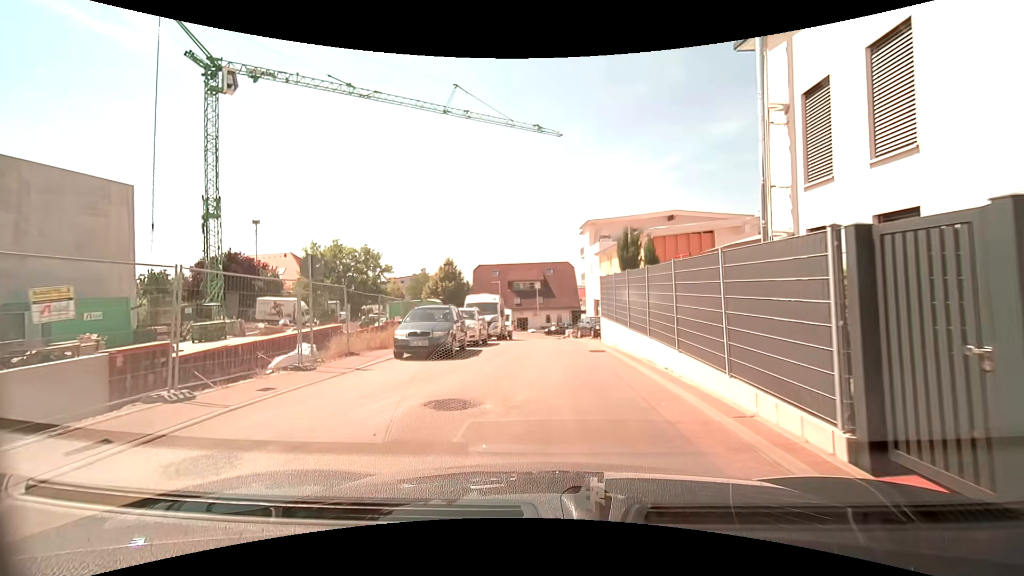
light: Day
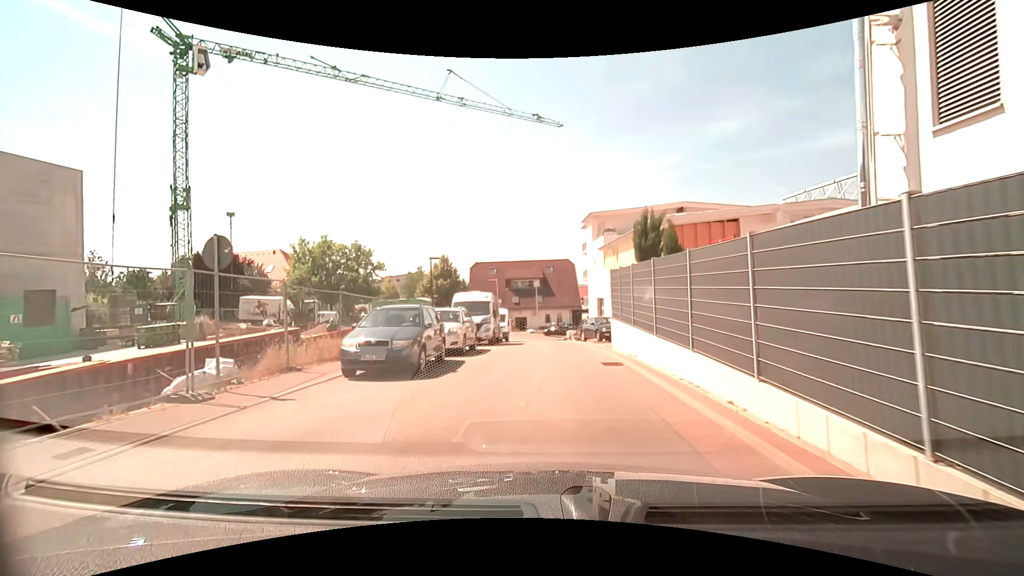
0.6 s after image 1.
(0.0, +3.4) m; -1°
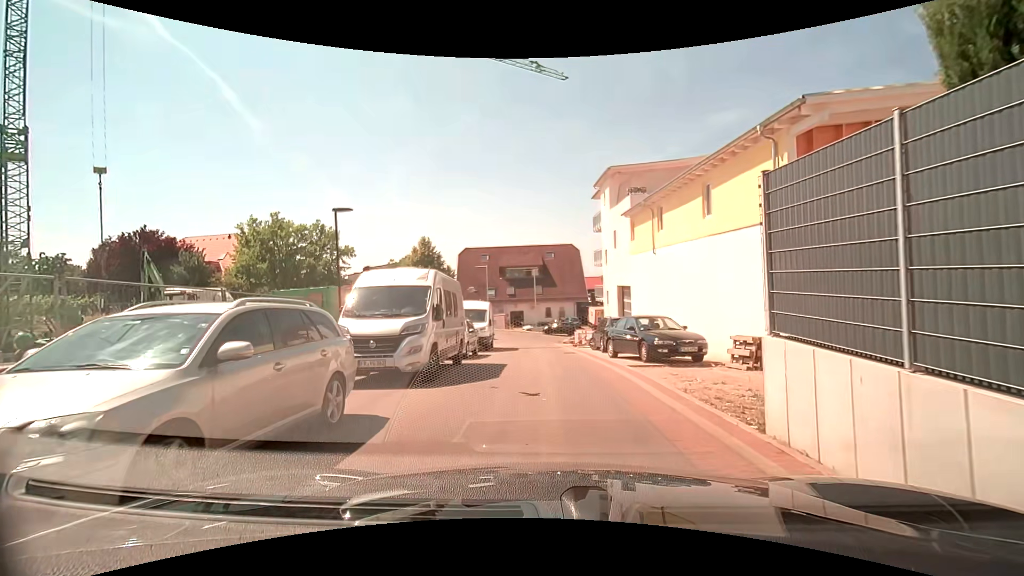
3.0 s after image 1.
(0.0, +11.7) m; 0°
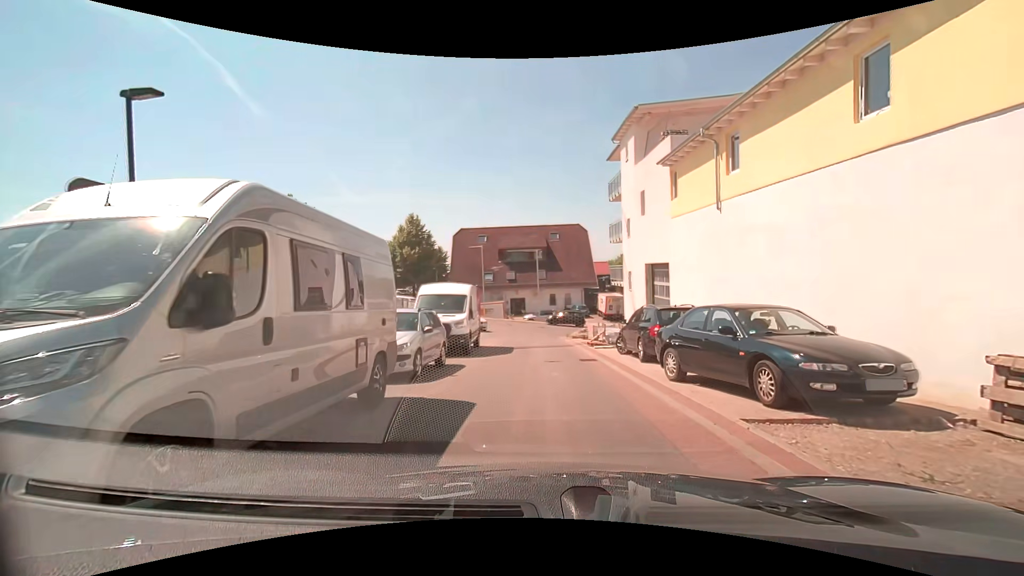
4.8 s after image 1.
(0.0, +7.4) m; 0°
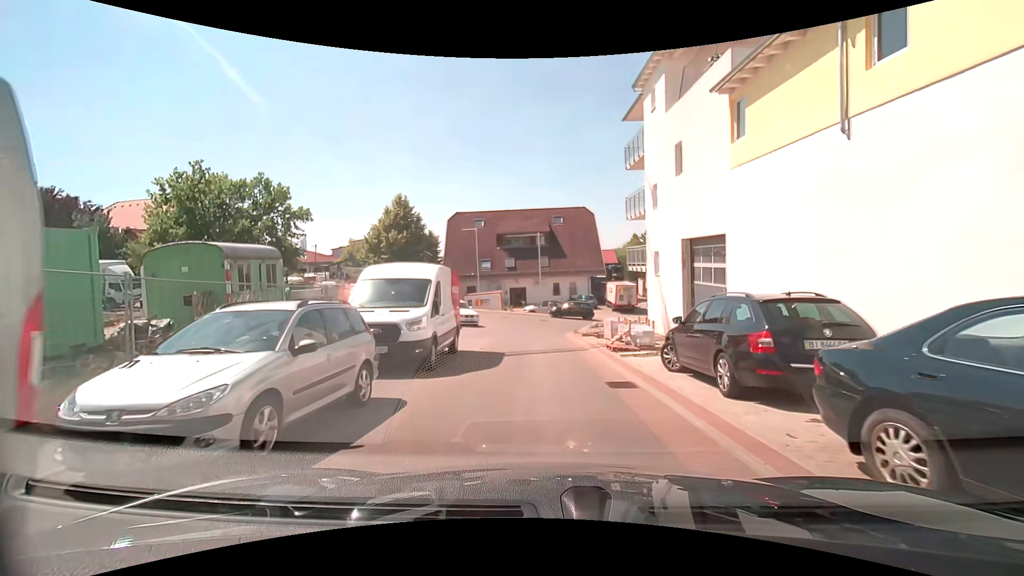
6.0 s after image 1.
(0.0, +5.8) m; -1°
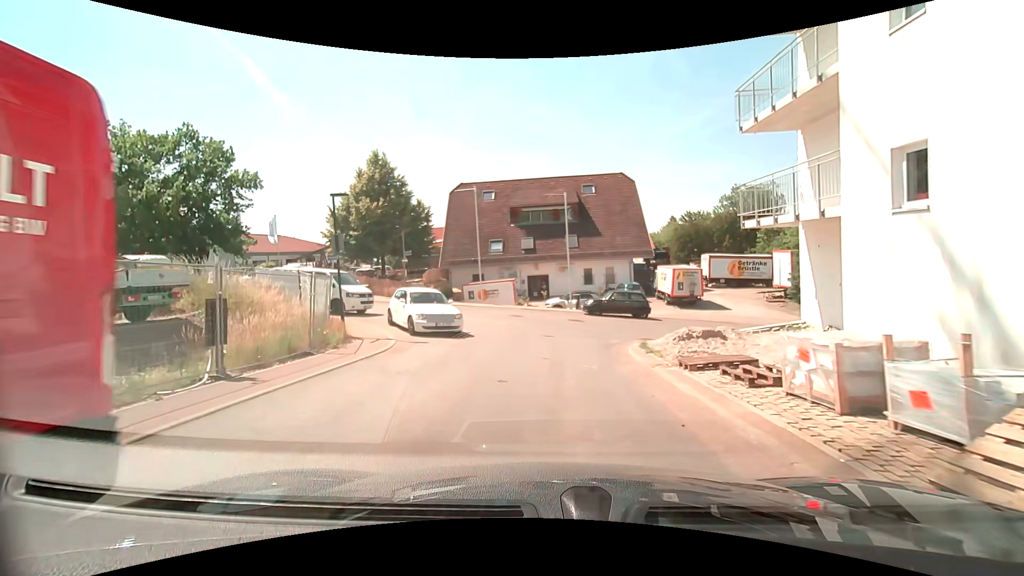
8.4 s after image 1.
(-0.3, +13.1) m; -3°
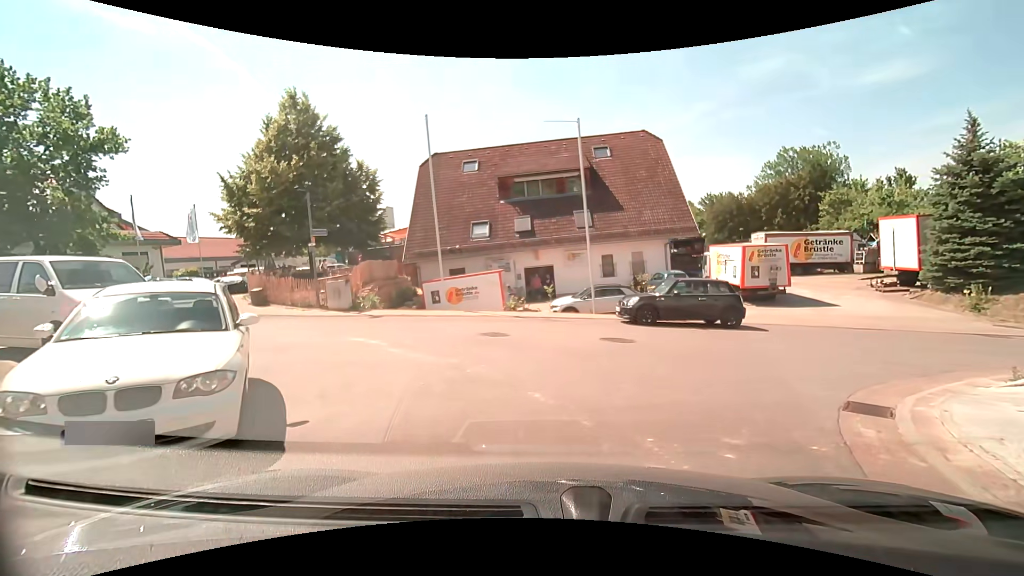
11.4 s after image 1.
(+0.1, +11.9) m; 0°
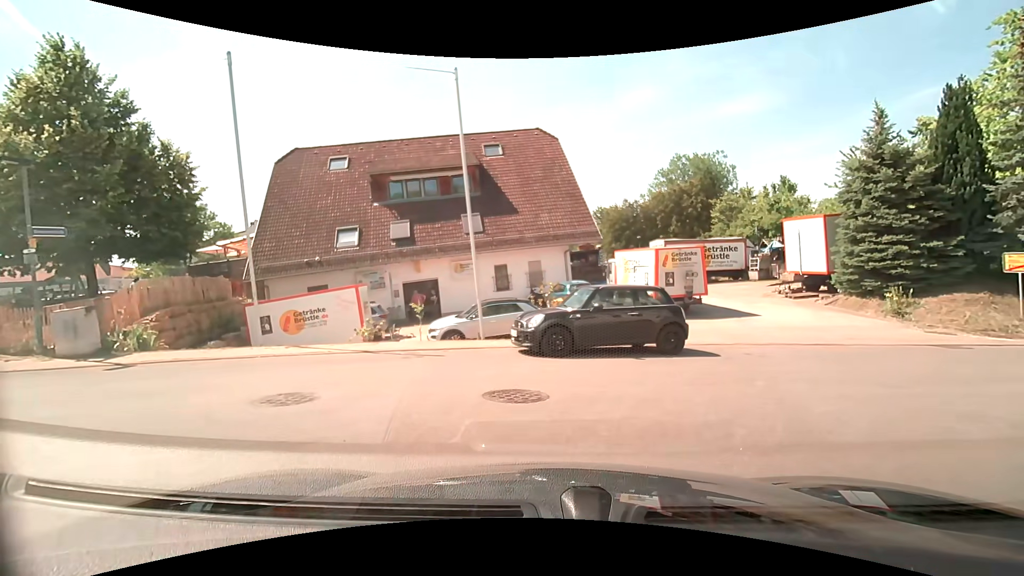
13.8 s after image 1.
(+0.3, +5.2) m; +11°
(+5, +9) (+14, +12) (+24, +14) (+33, +18) (+35, +27) (+34, +37) (+32, +47) (+30, +56) (+28, +66) (+26, +76) m
